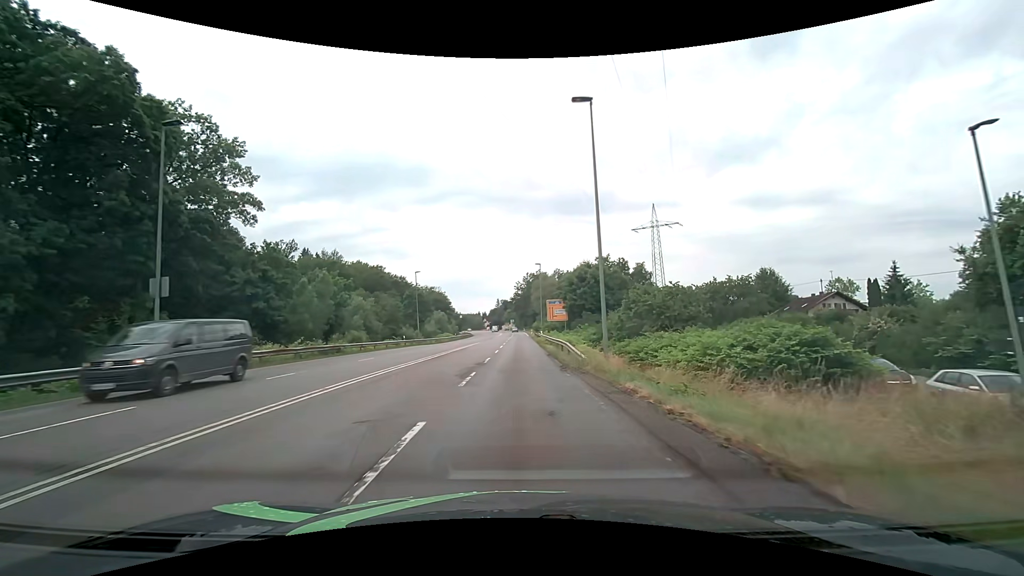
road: secondary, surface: asphalt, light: Day
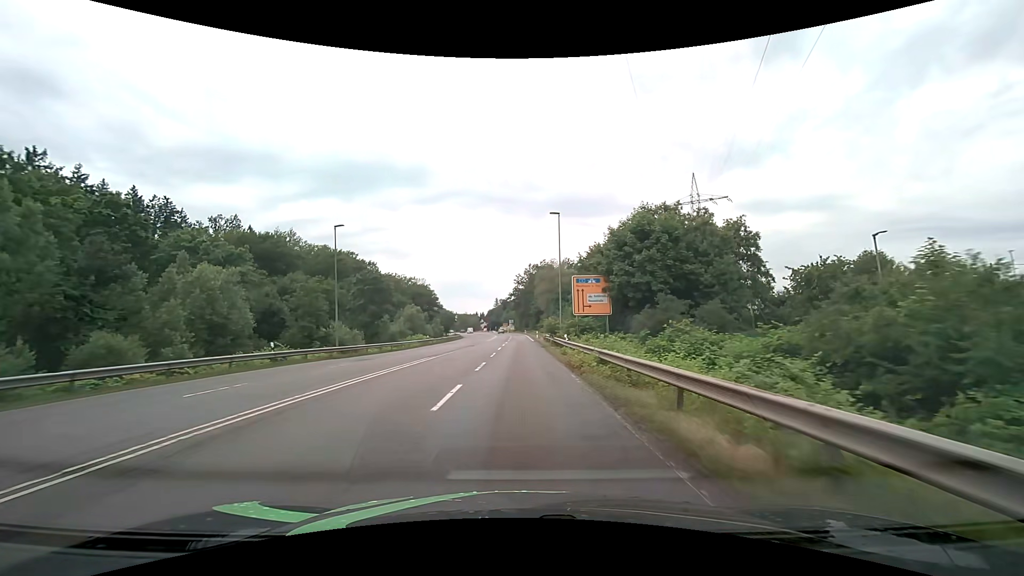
(+0.1, +30.9) m; 0°
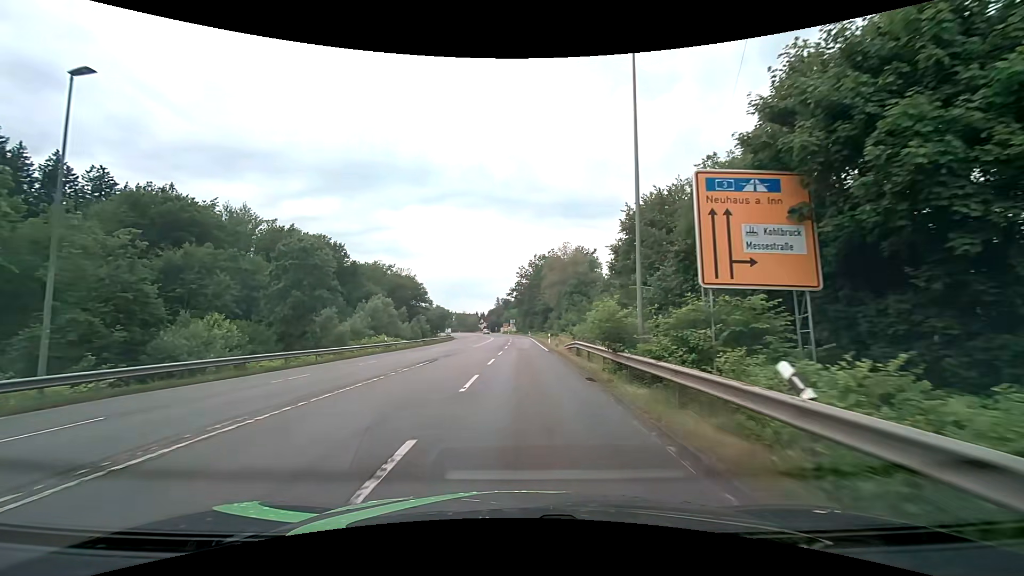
(-0.1, +23.7) m; 0°
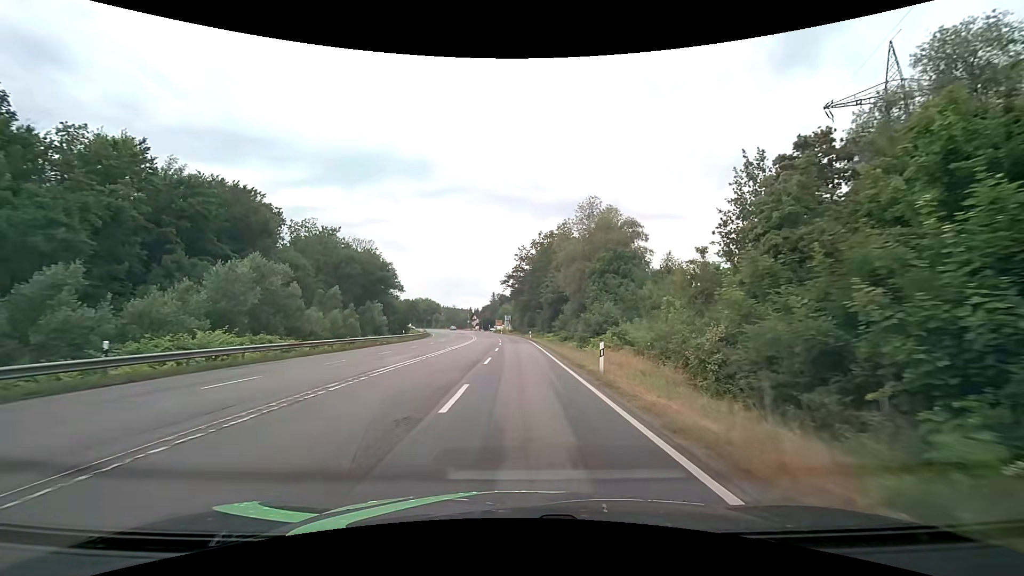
(+0.1, +32.0) m; 0°
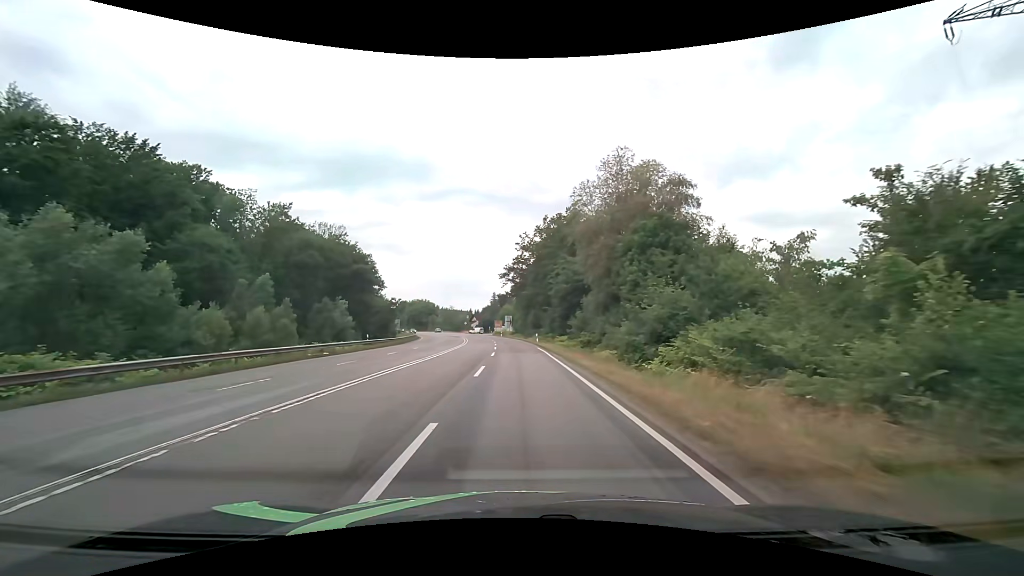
(0.0, +16.2) m; 0°
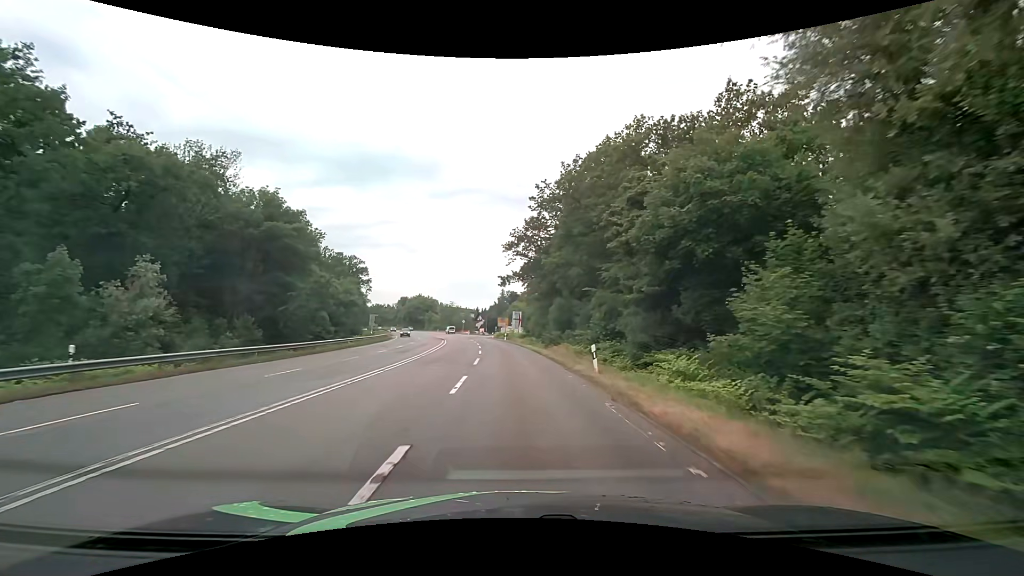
(-0.2, +32.7) m; -1°
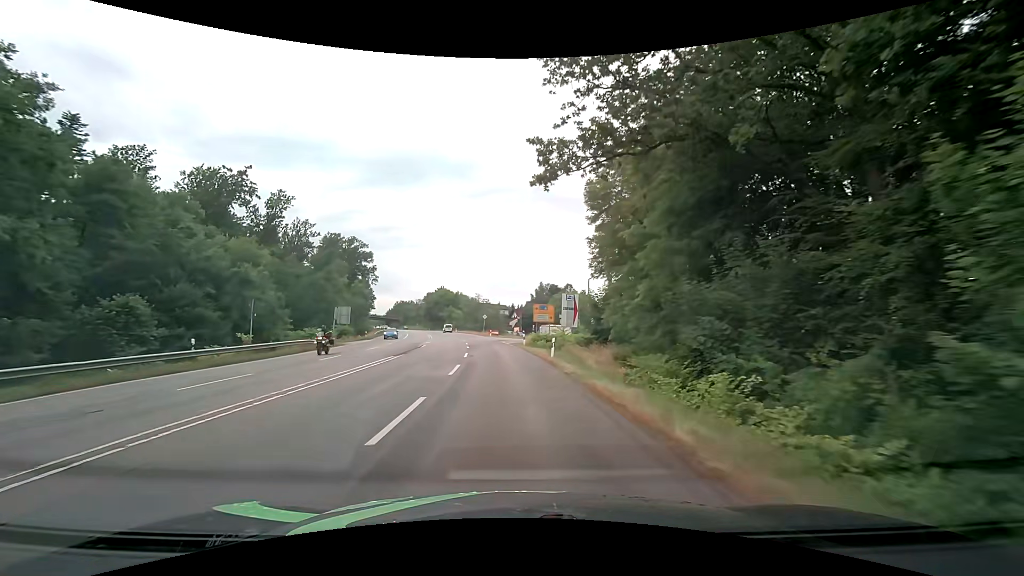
(-1.3, +41.1) m; -5°
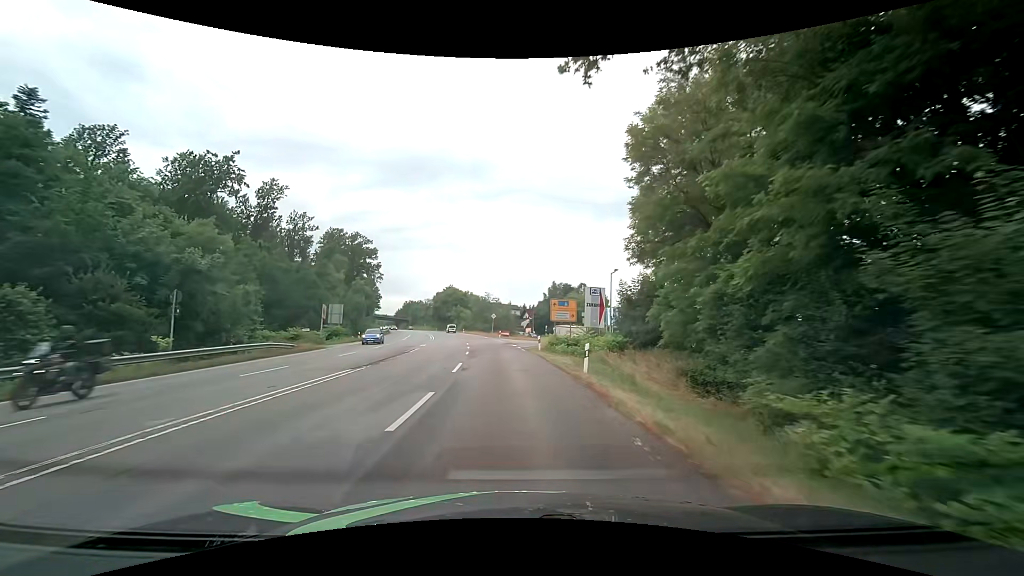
(-0.1, +8.3) m; -1°
(0, +10) (0, +20) (-1, +30) (-2, +40) (-3, +50) (-4, +60) (-5, +70) (-7, +80) (-9, +89) (-11, +99) m
